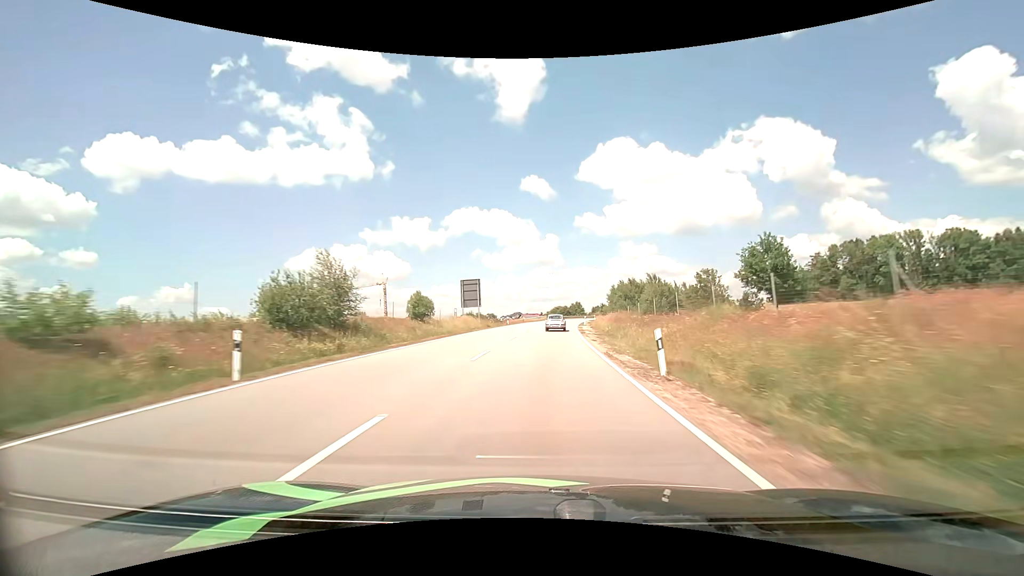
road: primary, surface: asphalt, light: Day
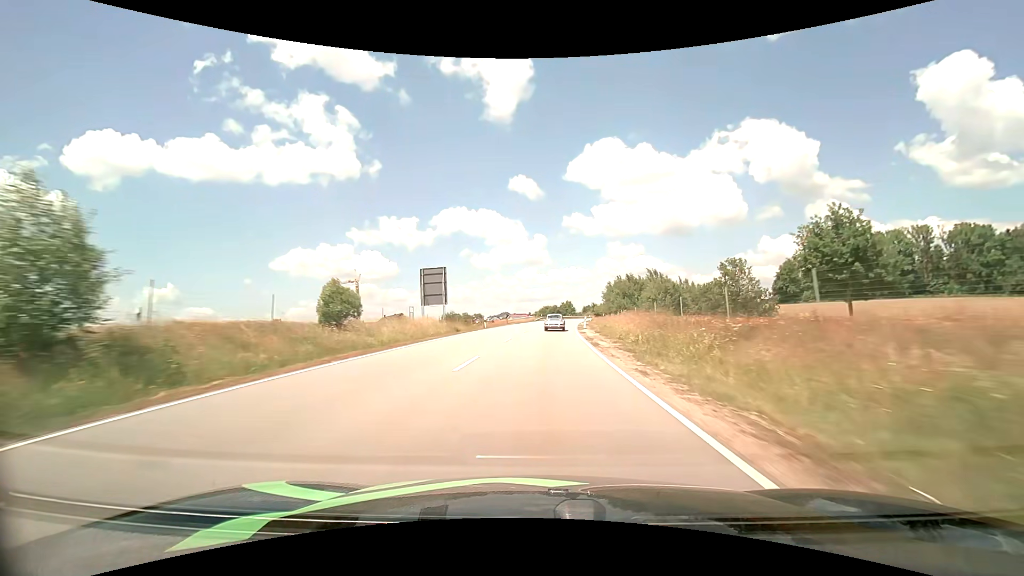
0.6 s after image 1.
(+0.1, +14.4) m; +1°
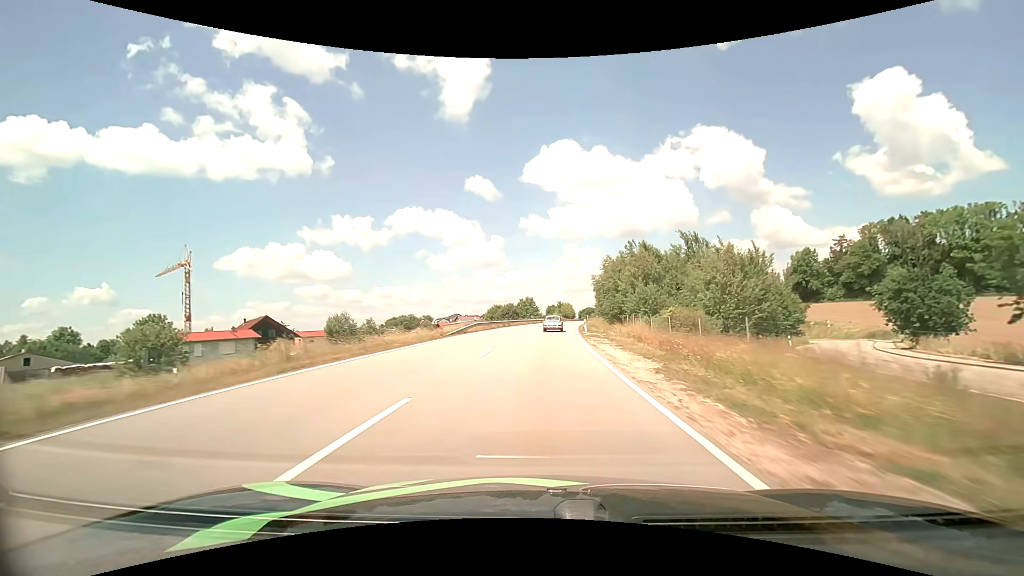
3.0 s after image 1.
(+2.4, +55.8) m; +5°
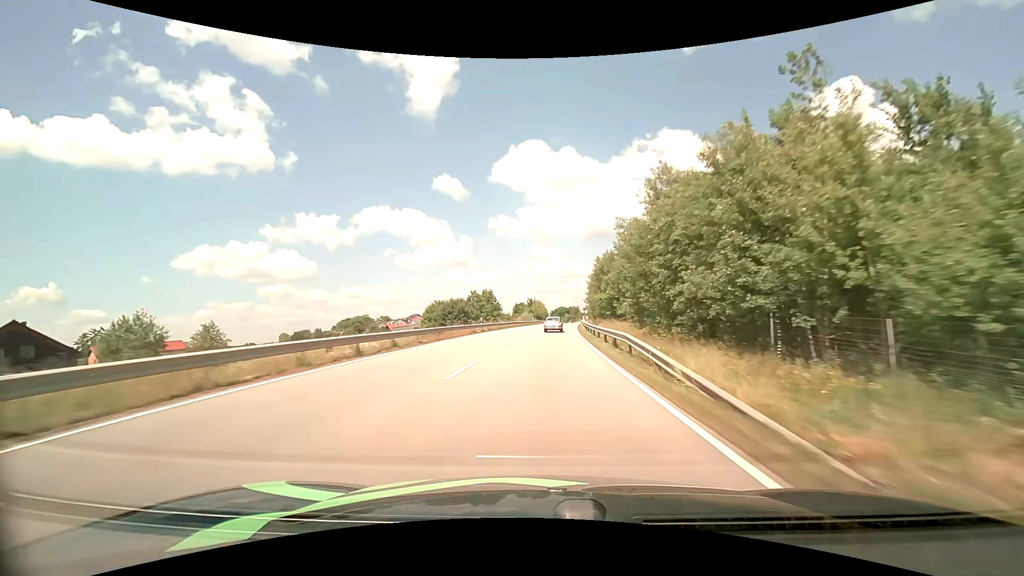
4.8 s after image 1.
(+1.2, +41.1) m; +3°
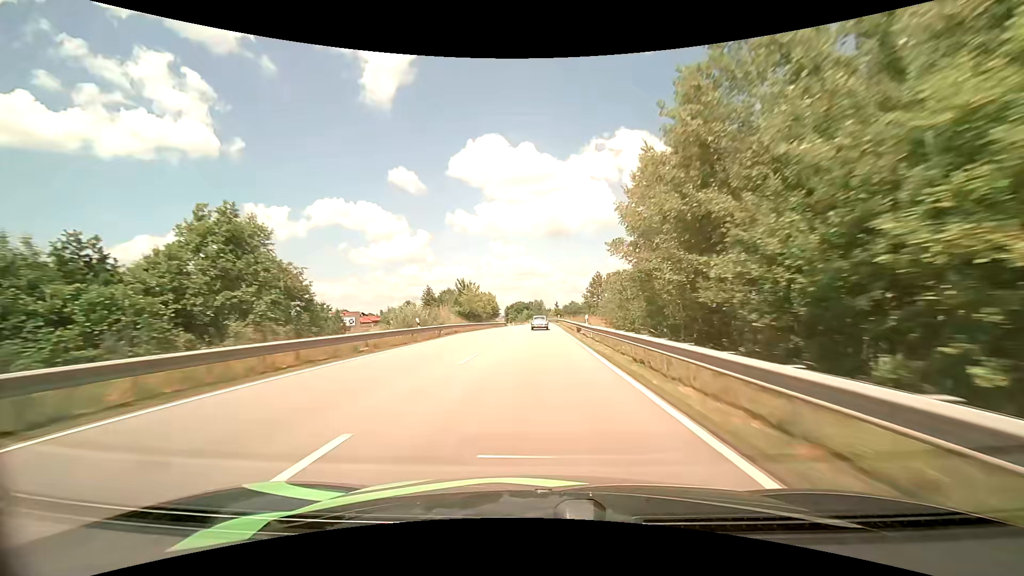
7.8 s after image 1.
(+3.3, +69.1) m; +5°
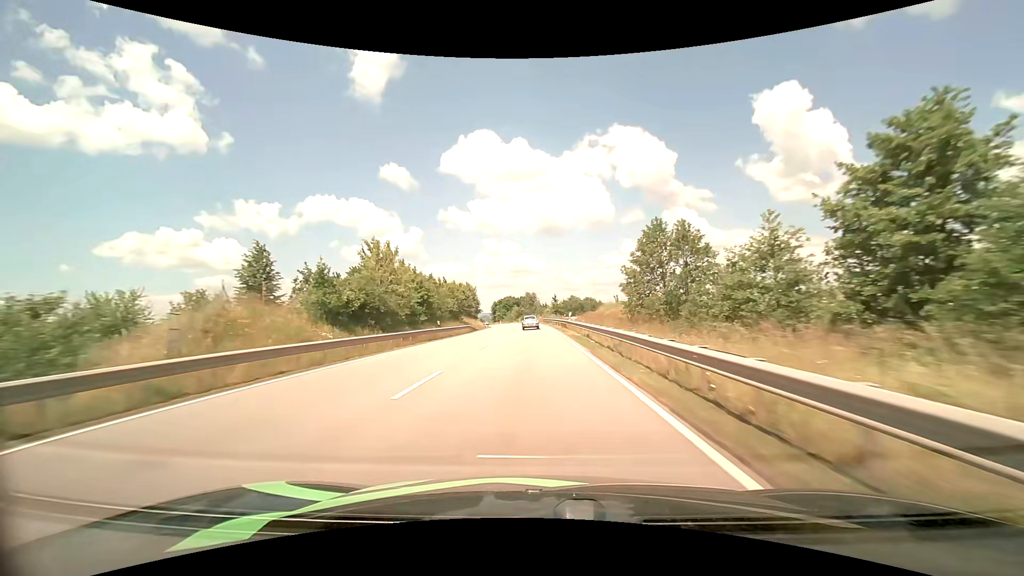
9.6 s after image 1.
(+0.4, +41.5) m; +1°
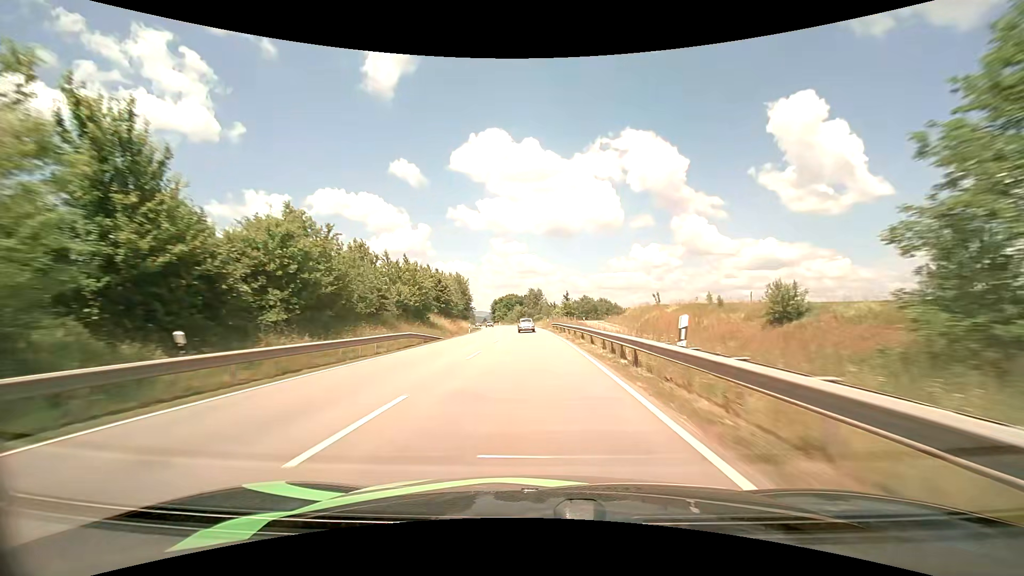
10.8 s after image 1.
(-0.1, +27.5) m; -1°
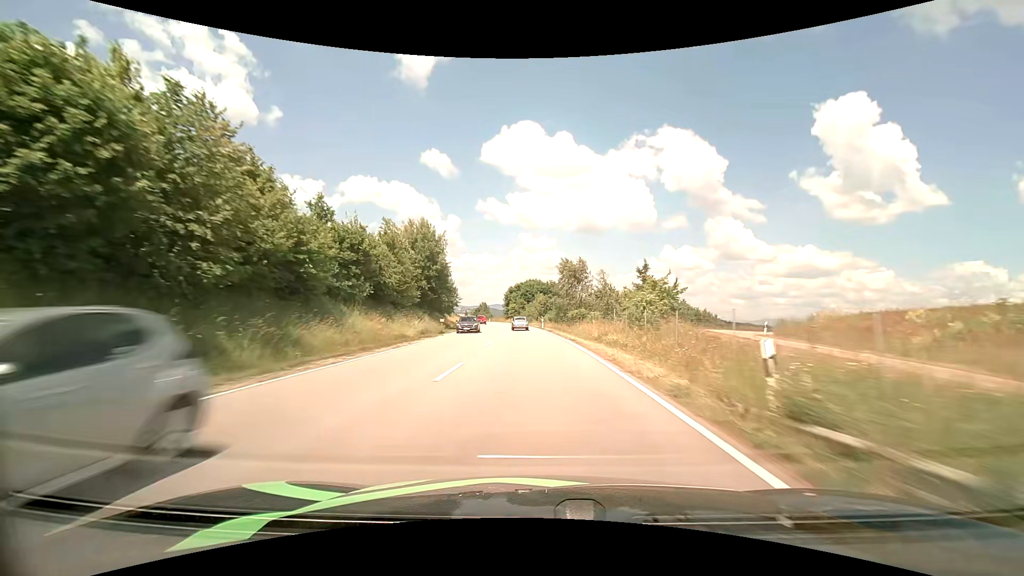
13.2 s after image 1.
(-1.2, +54.5) m; -3°
(0, +10) (0, +20) (-1, +30) (-1, +40) (-2, +50) (-2, +60) (-3, +70) (-4, +80) (-5, +90) (-7, +100) m
